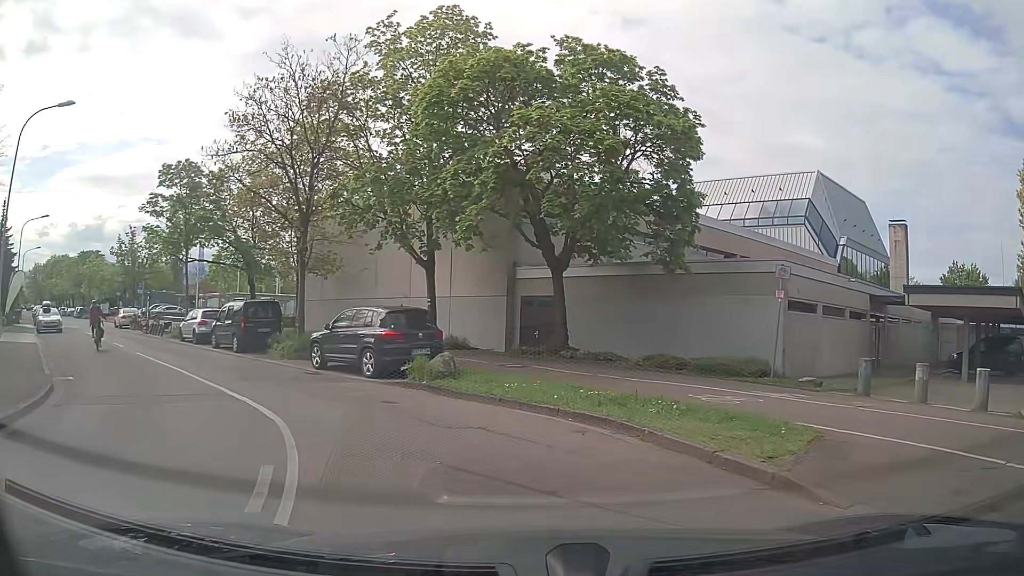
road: residential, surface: asphalt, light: Day
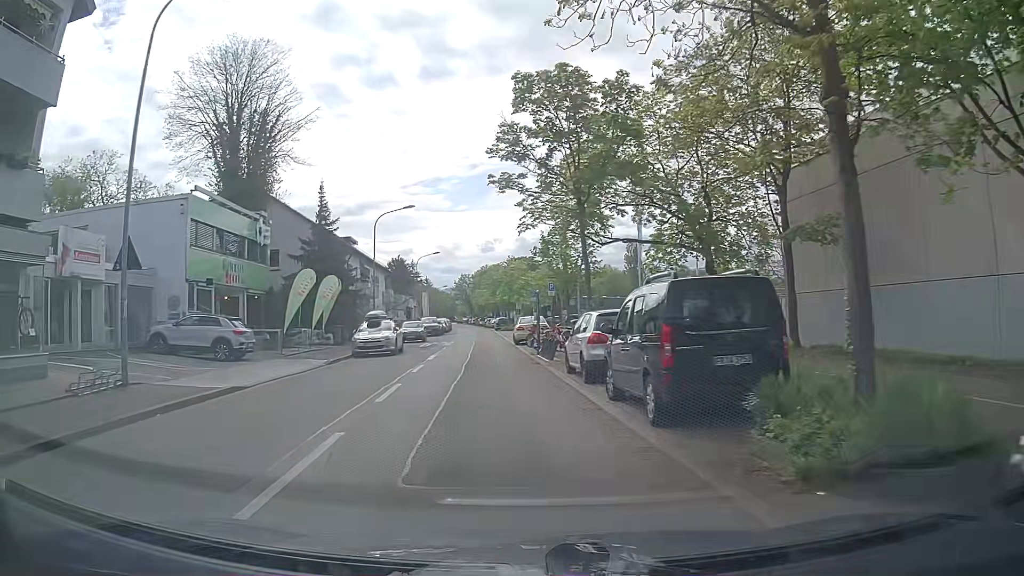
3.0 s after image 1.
(-4.7, +15.0) m; -39°
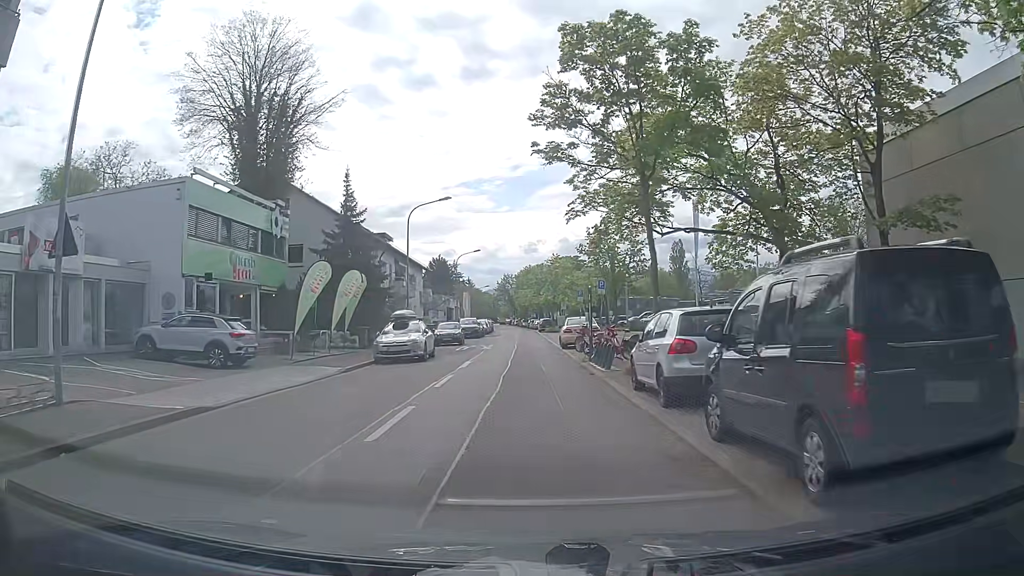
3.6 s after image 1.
(-0.2, +3.7) m; -5°
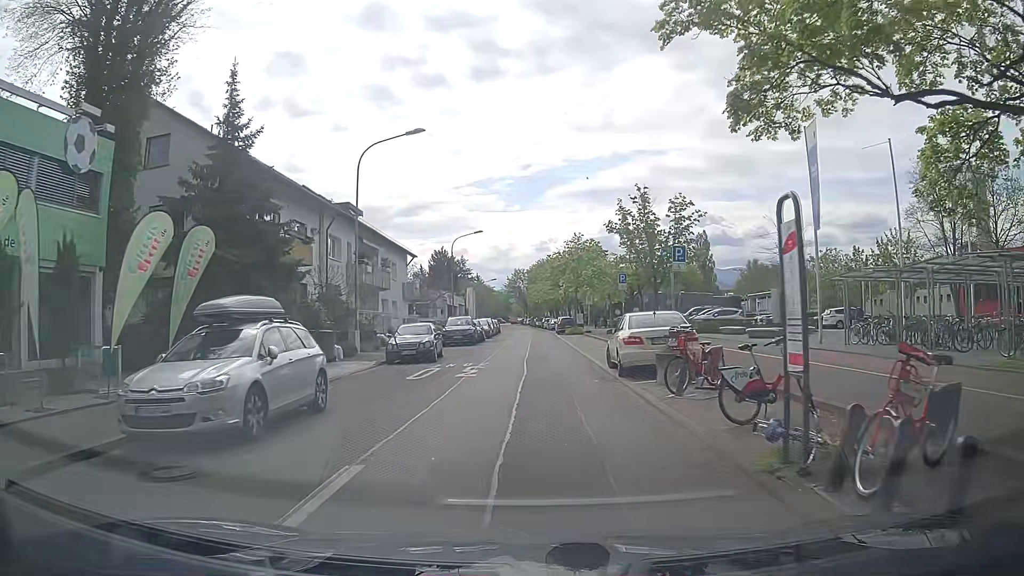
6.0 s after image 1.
(0.0, +16.3) m; -1°
